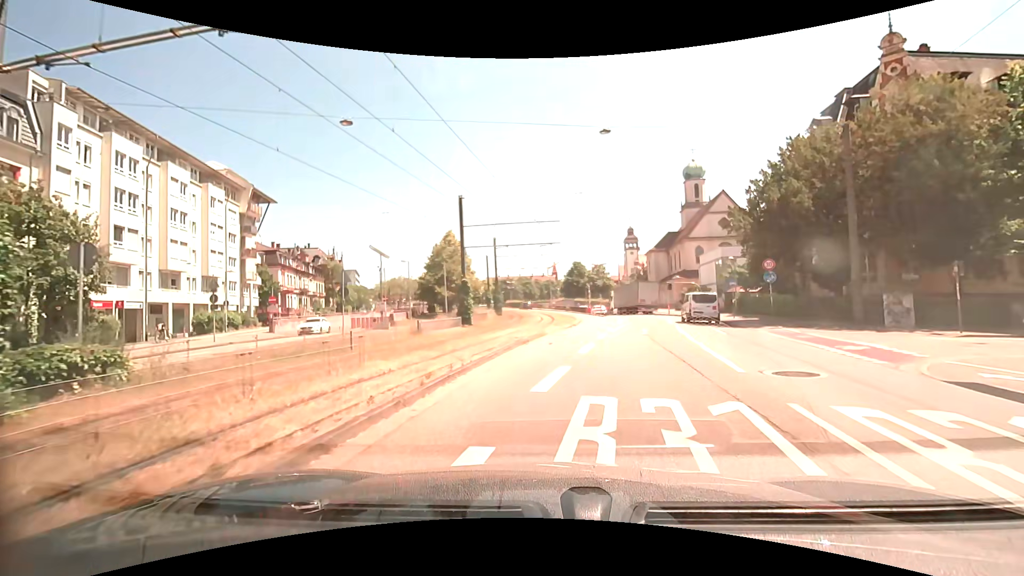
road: primary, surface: asphalt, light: Day
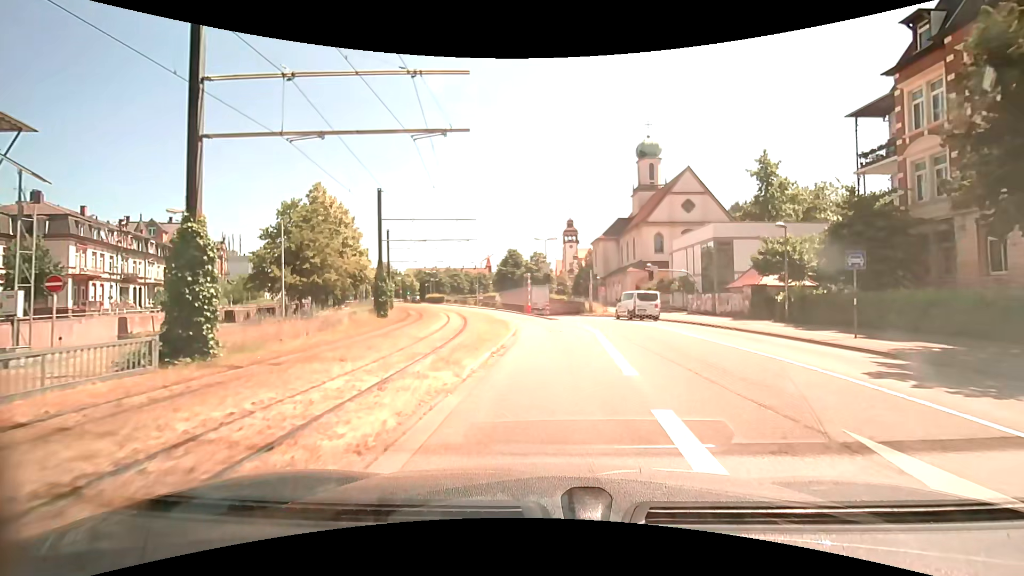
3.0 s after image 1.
(+1.4, +22.2) m; +7°
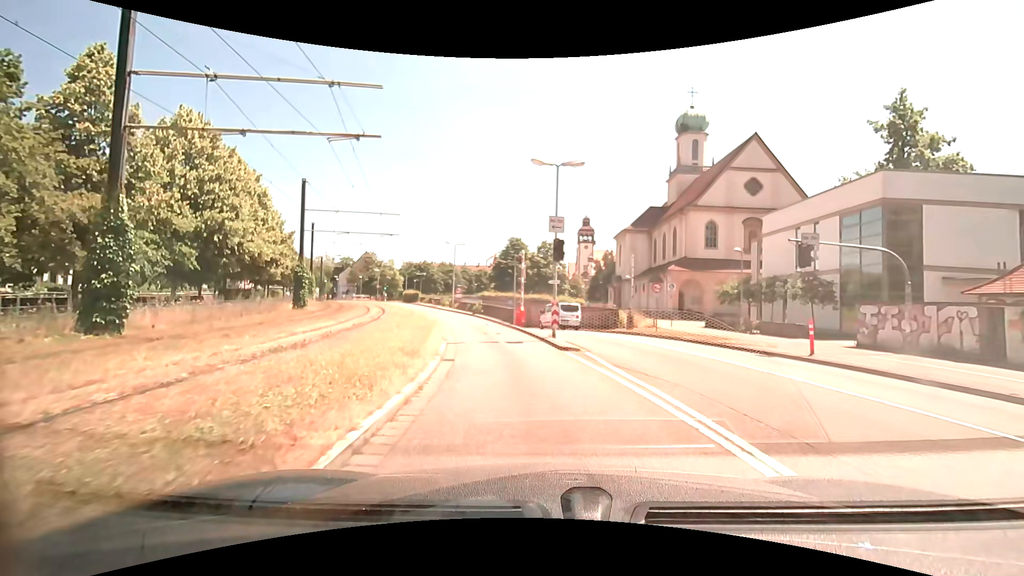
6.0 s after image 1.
(+0.4, +22.7) m; -1°
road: secondary
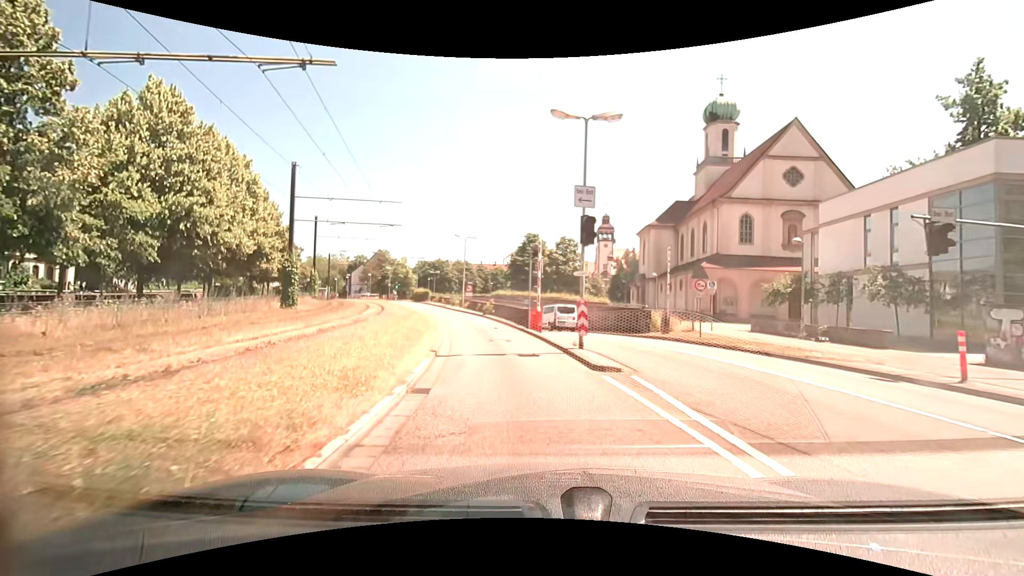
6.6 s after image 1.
(-0.1, +4.5) m; -3°
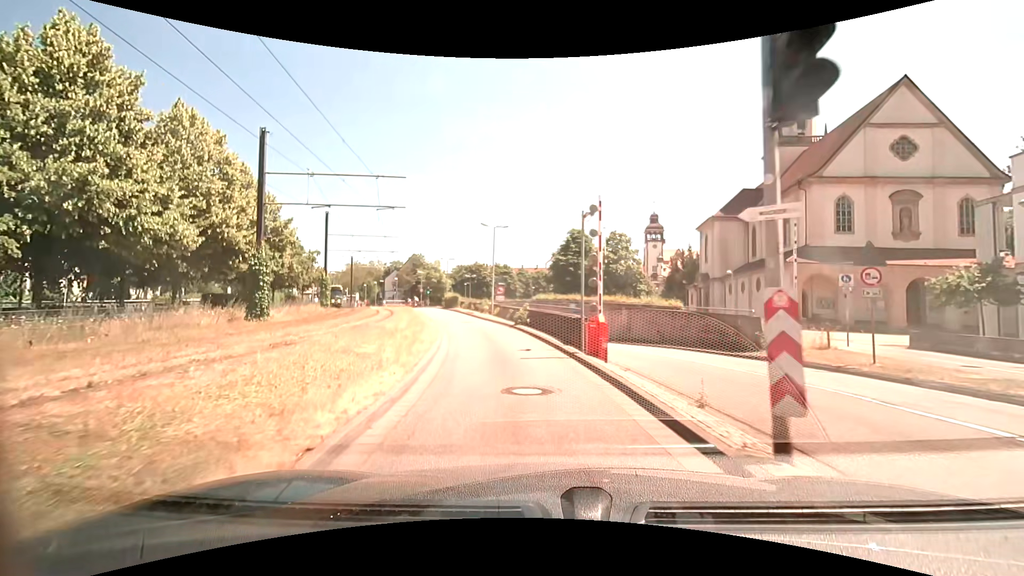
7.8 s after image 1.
(-0.3, +8.9) m; -4°
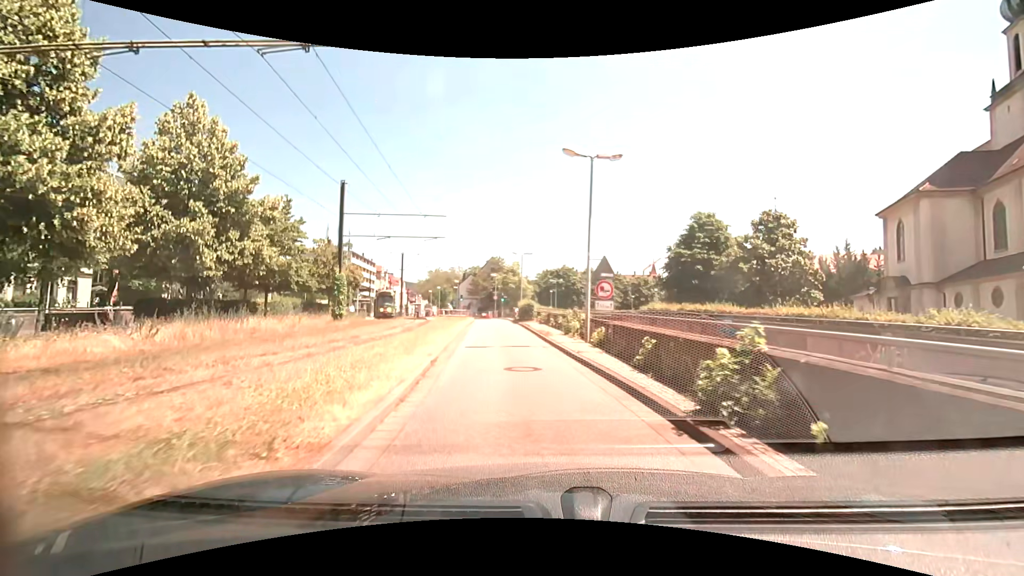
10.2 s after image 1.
(-2.0, +17.4) m; -12°
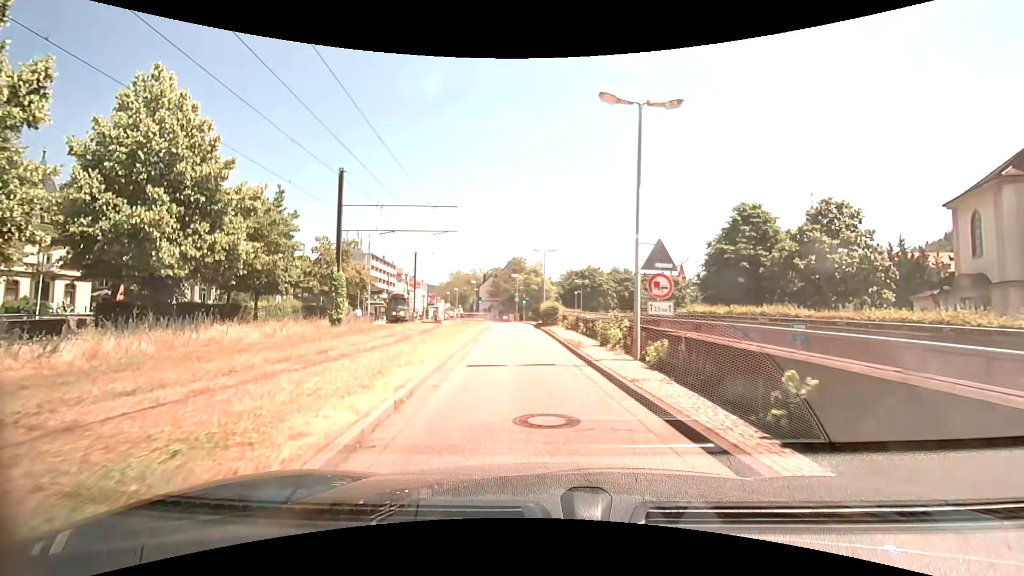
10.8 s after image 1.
(-0.1, +4.3) m; -2°
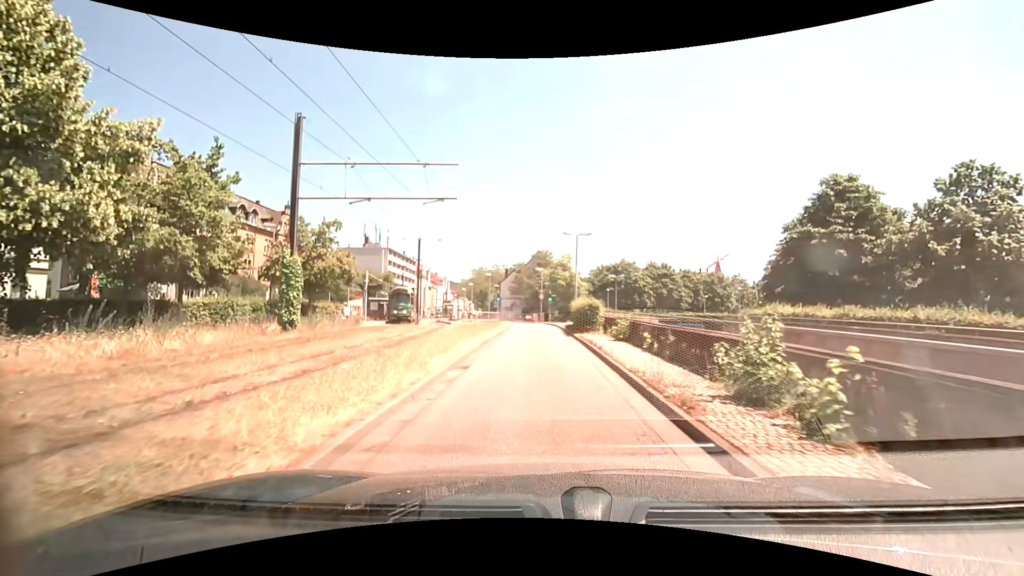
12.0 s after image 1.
(-0.3, +8.7) m; -3°
(0, +10) (0, +20) (0, +30) (-1, +40) (-2, +50) (-3, +60) (-6, +70) (-9, +79) (-13, +88) (-16, +98) m
